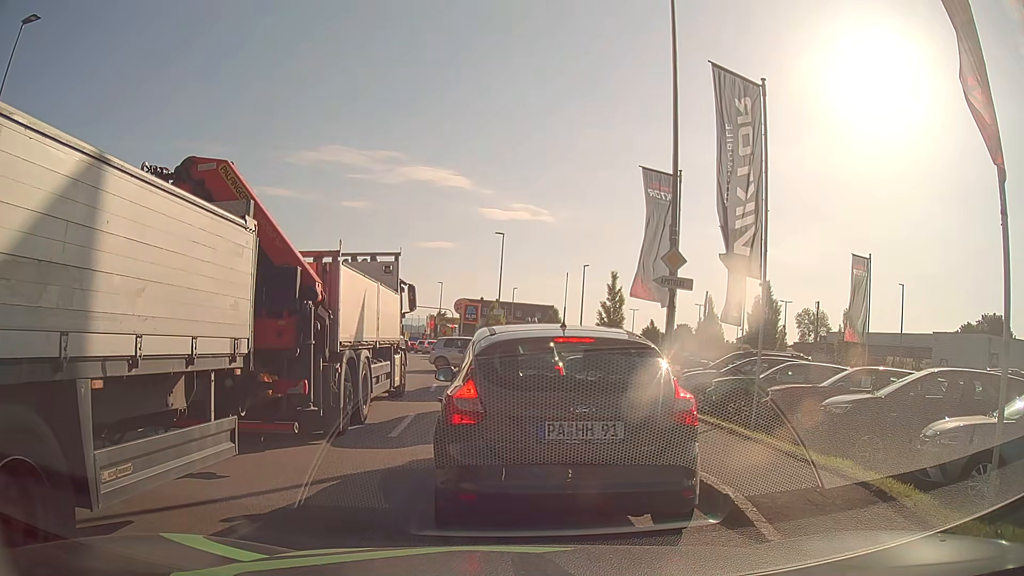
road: tertiary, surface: asphalt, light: Day
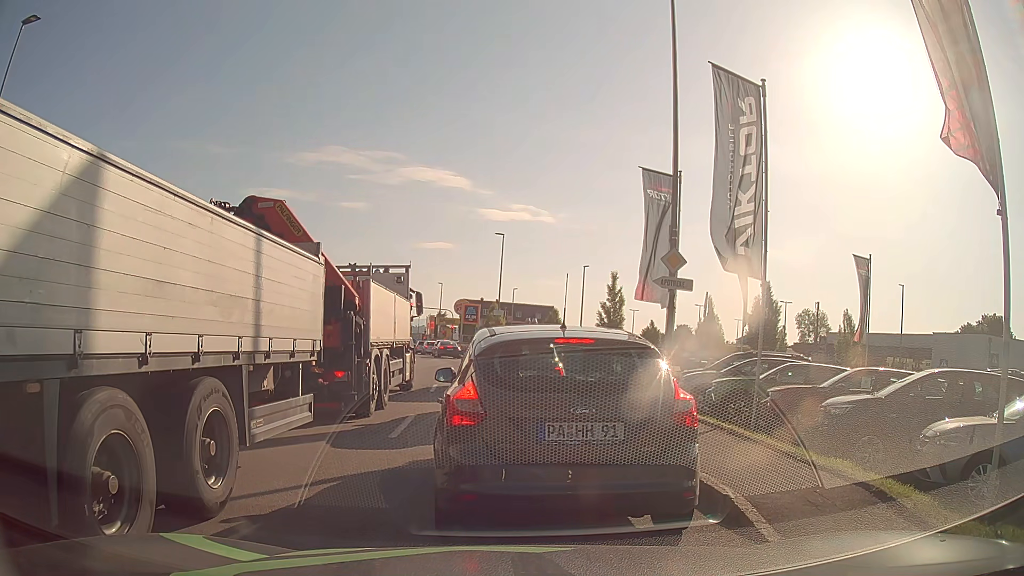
(0.0, +0.1) m; 0°
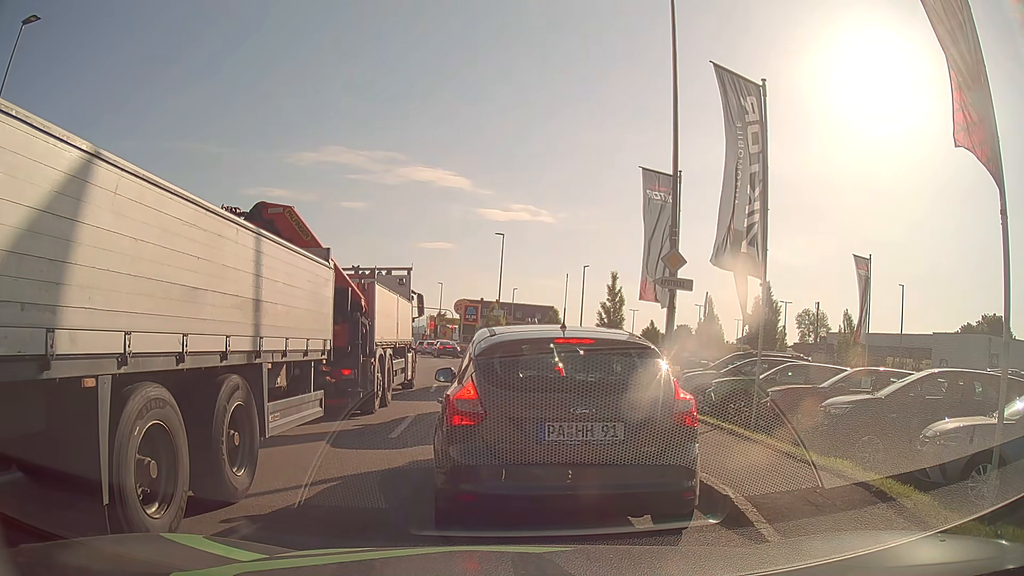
(0.0, 0.0) m; 0°
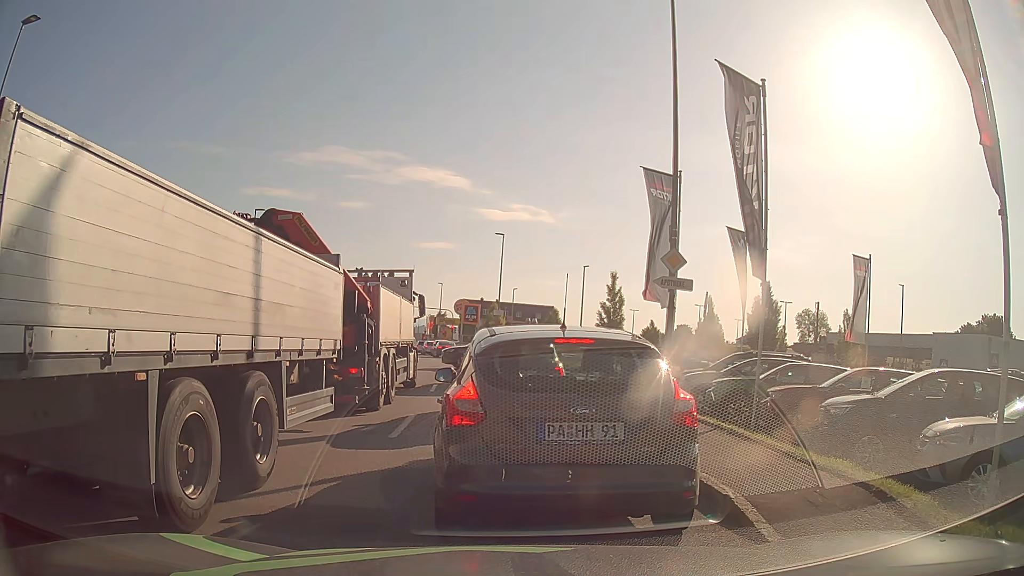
(0.0, 0.0) m; 0°
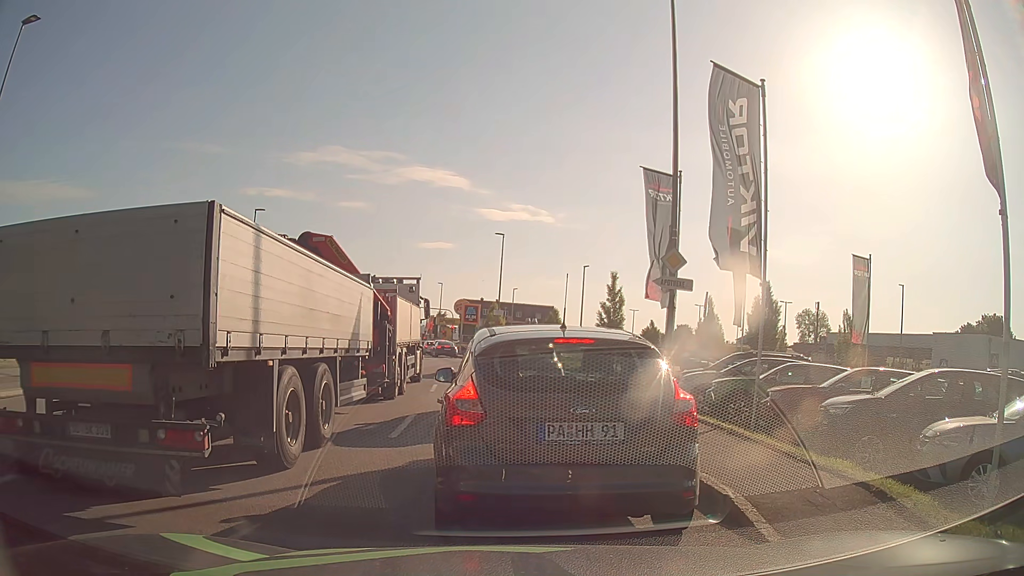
(0.0, 0.0) m; 0°
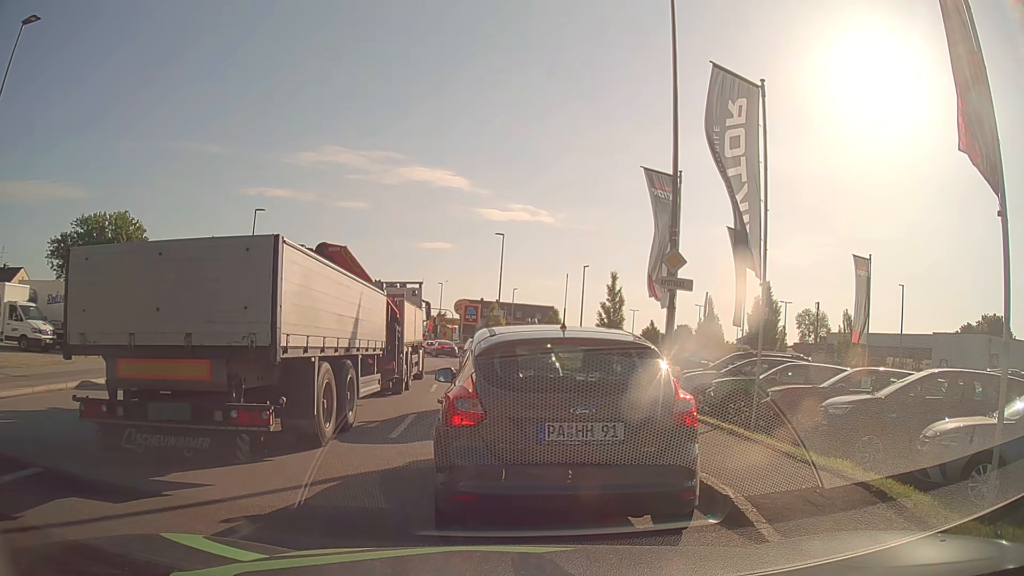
(0.0, 0.0) m; 0°
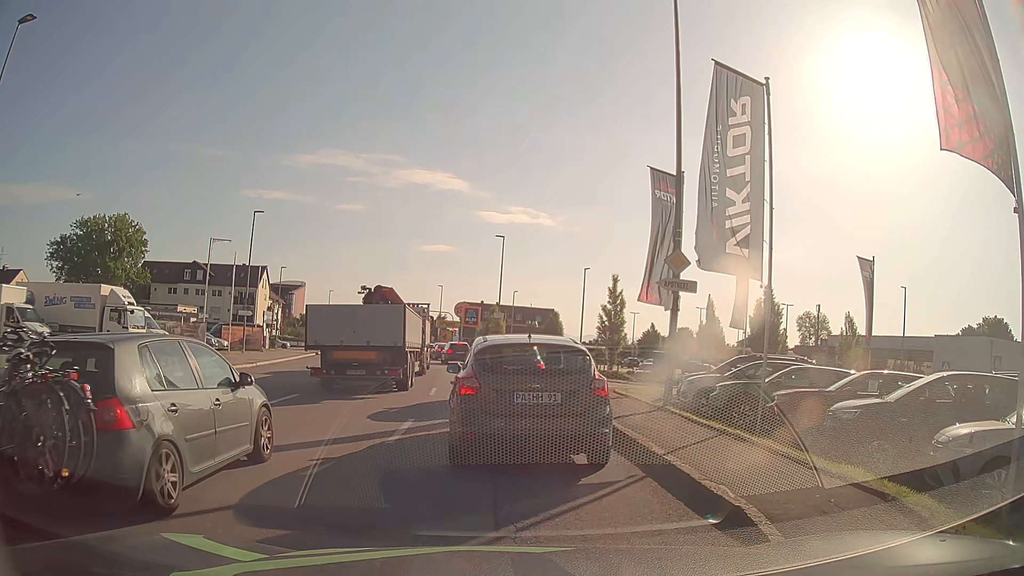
(0.0, +0.3) m; 0°
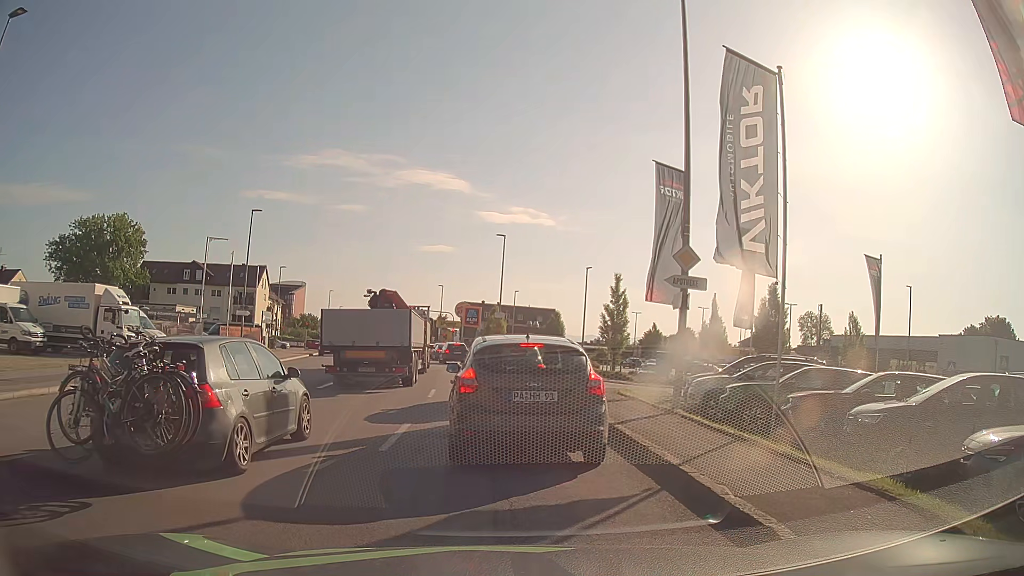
(0.0, +0.7) m; +1°
